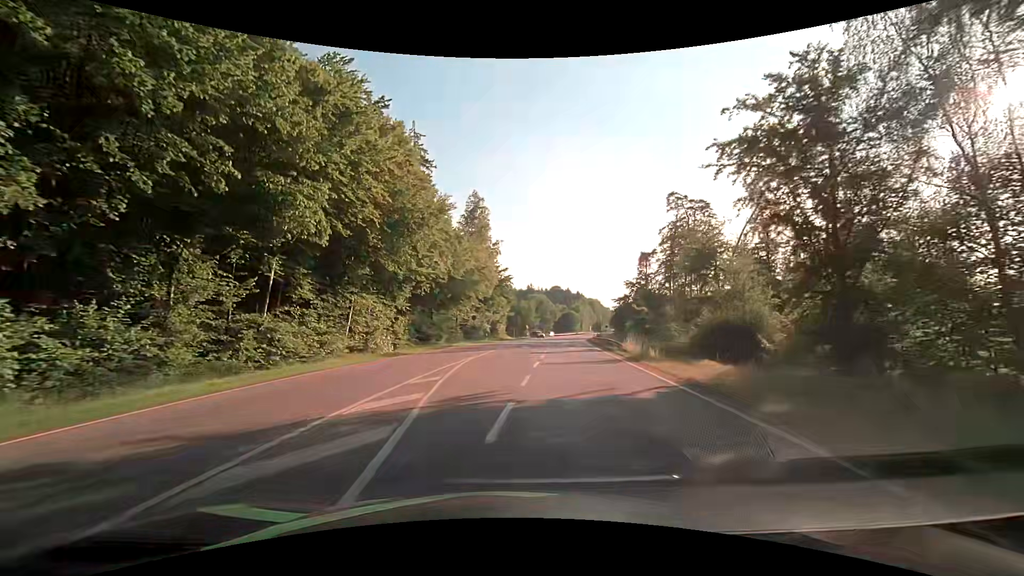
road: secondary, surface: asphalt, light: Day
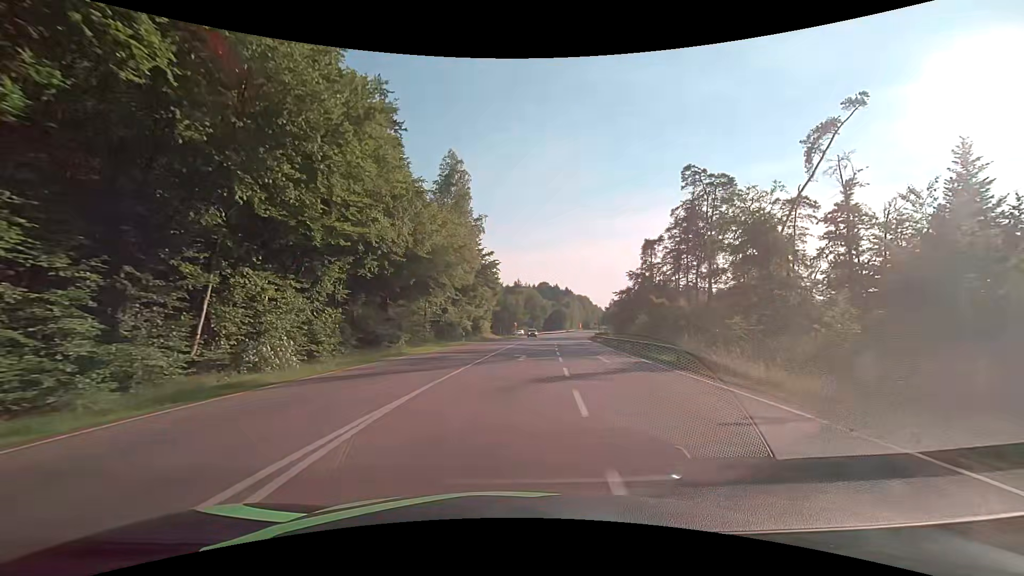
(+0.1, +15.7) m; +2°
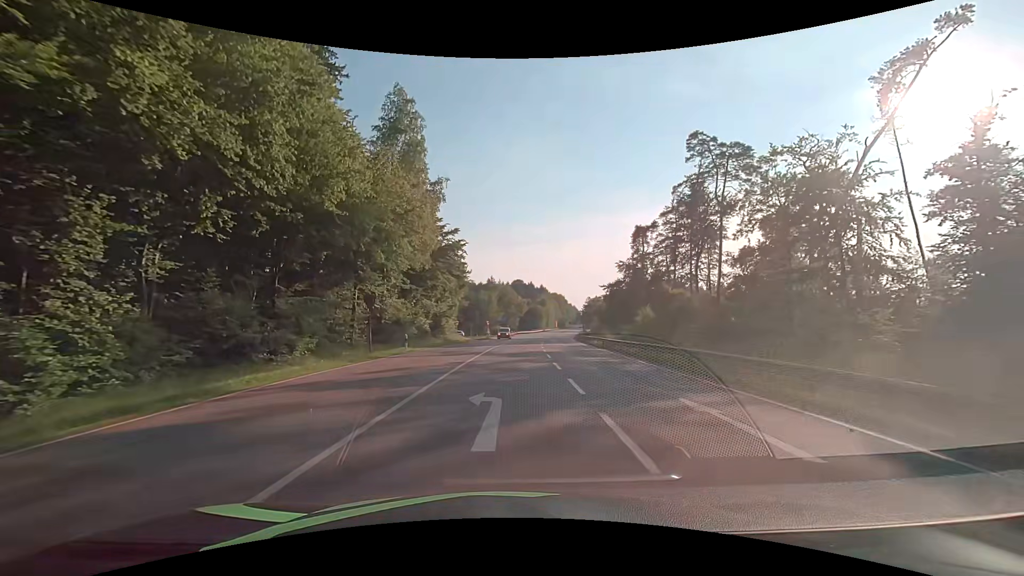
(+0.3, +15.1) m; +2°
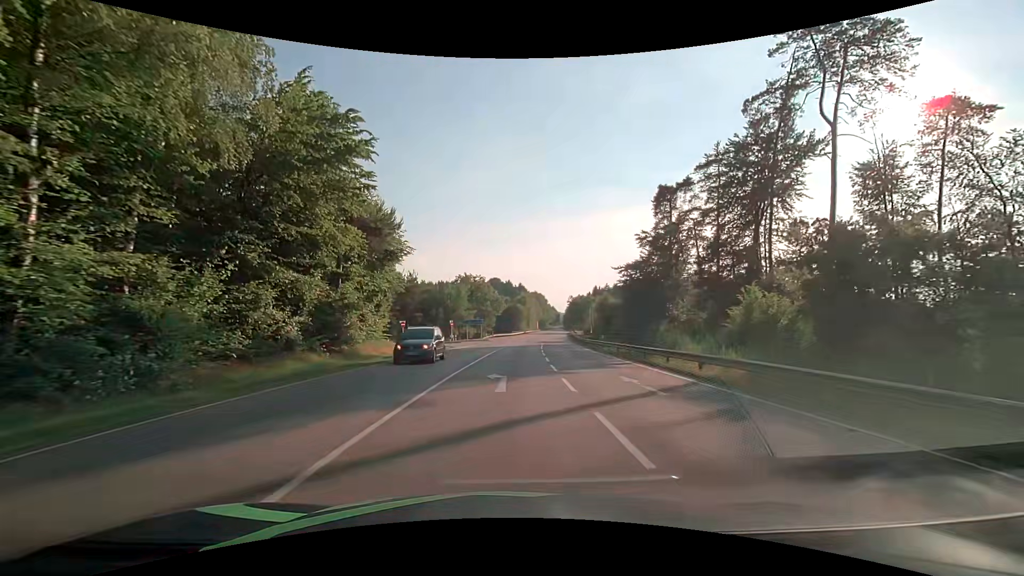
(+0.8, +29.3) m; +2°
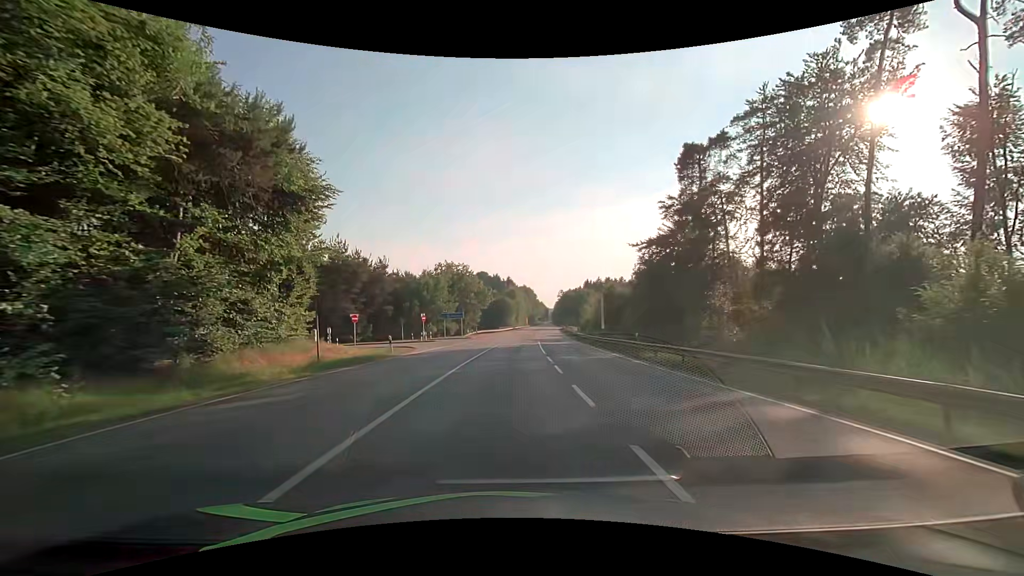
(+0.3, +14.6) m; +2°
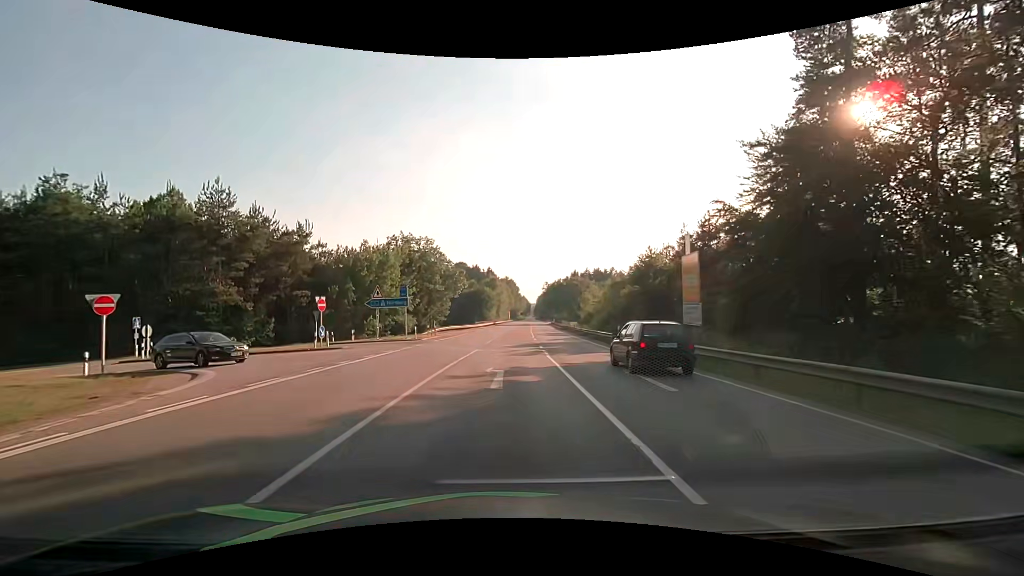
(+0.4, +26.1) m; +2°
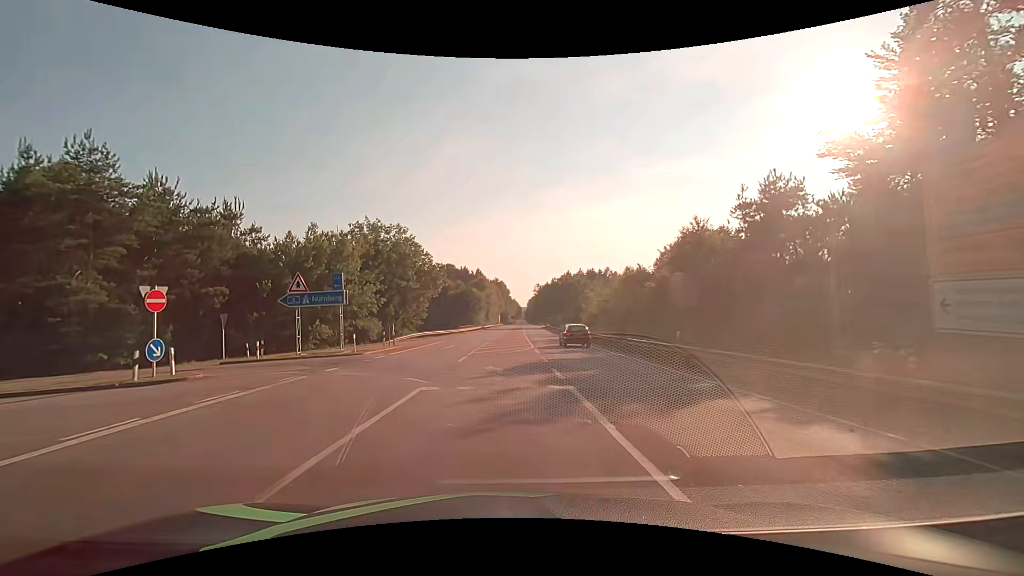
(+0.2, +13.0) m; +2°
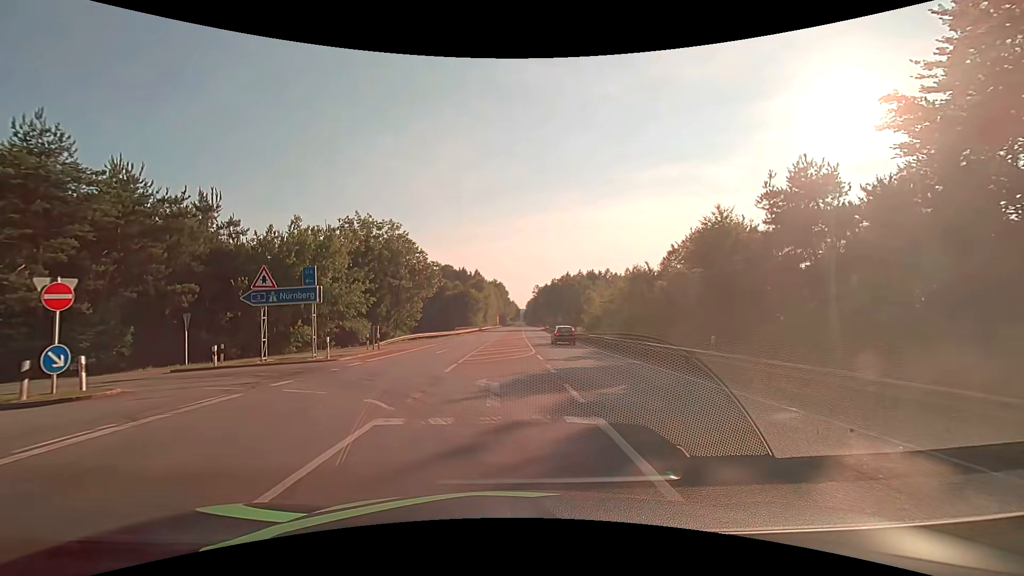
(0.0, +3.5) m; -1°
(0, +10) (-5, +19) (-14, +21) (-24, +21) (-34, +20) (-44, +19) (-54, +18) (-64, +18) (-74, +18) (-84, +19) m
